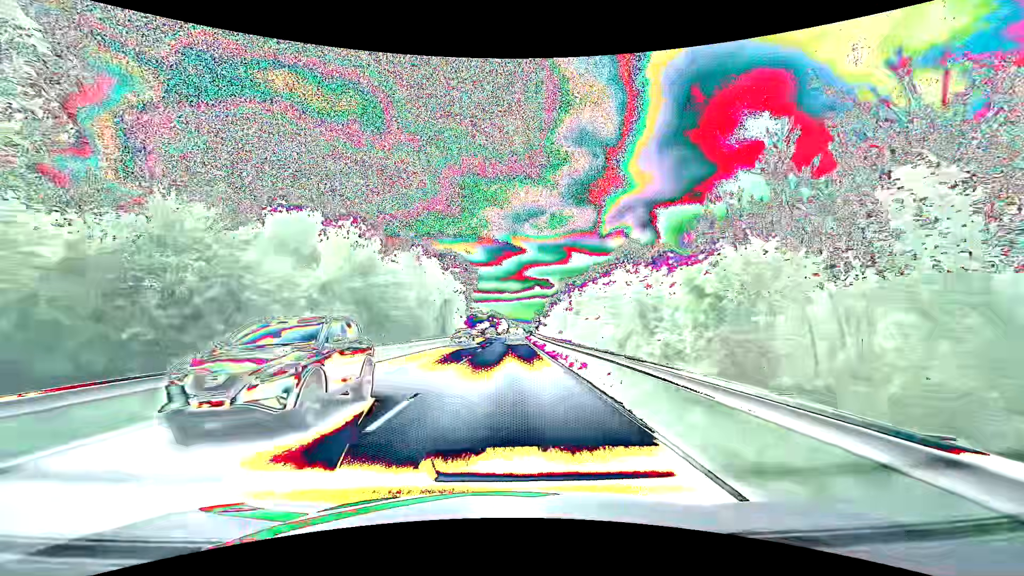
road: primary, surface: asphalt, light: Day
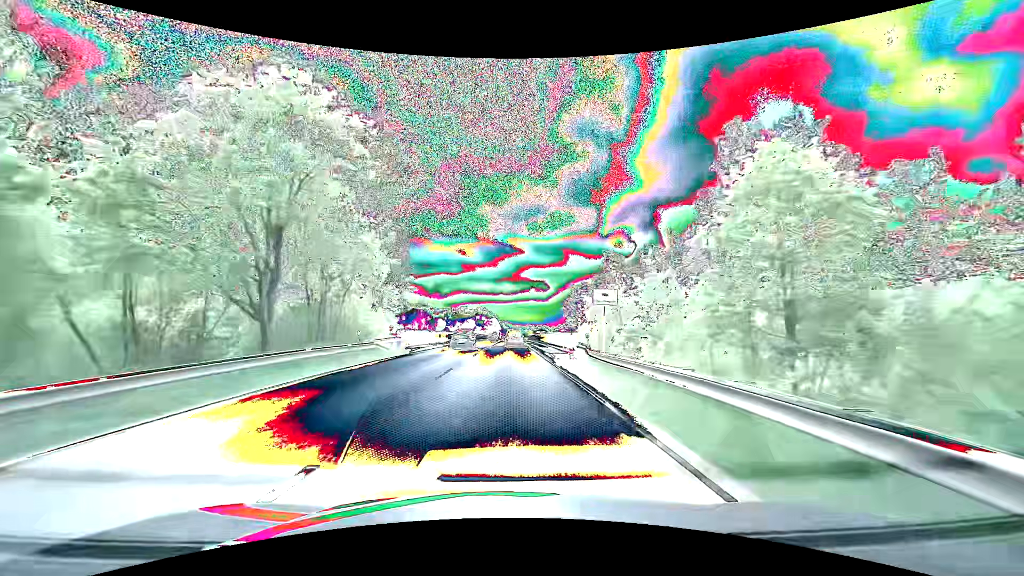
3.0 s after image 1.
(+0.1, +53.6) m; +1°
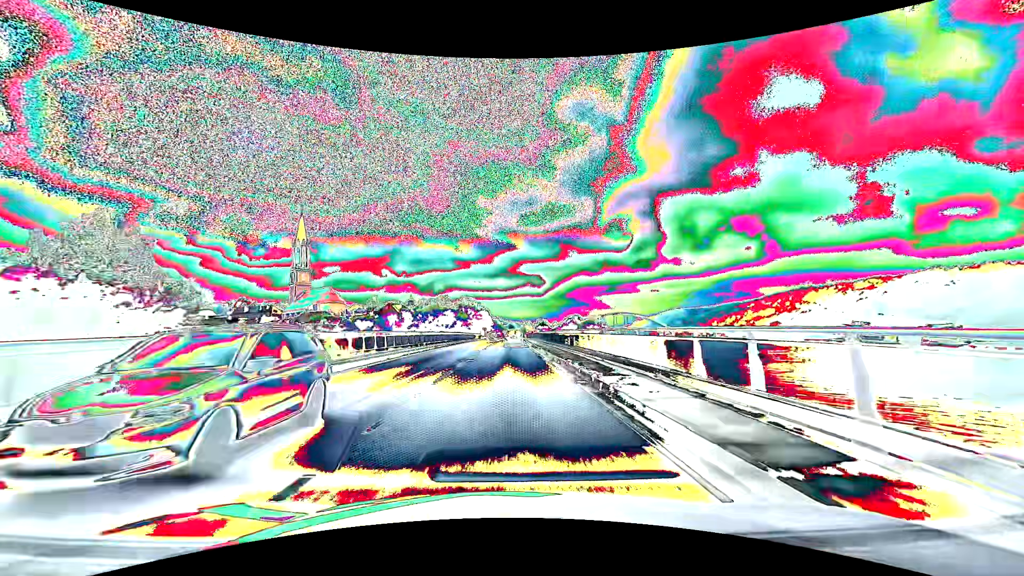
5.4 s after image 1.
(+0.3, +43.0) m; 0°
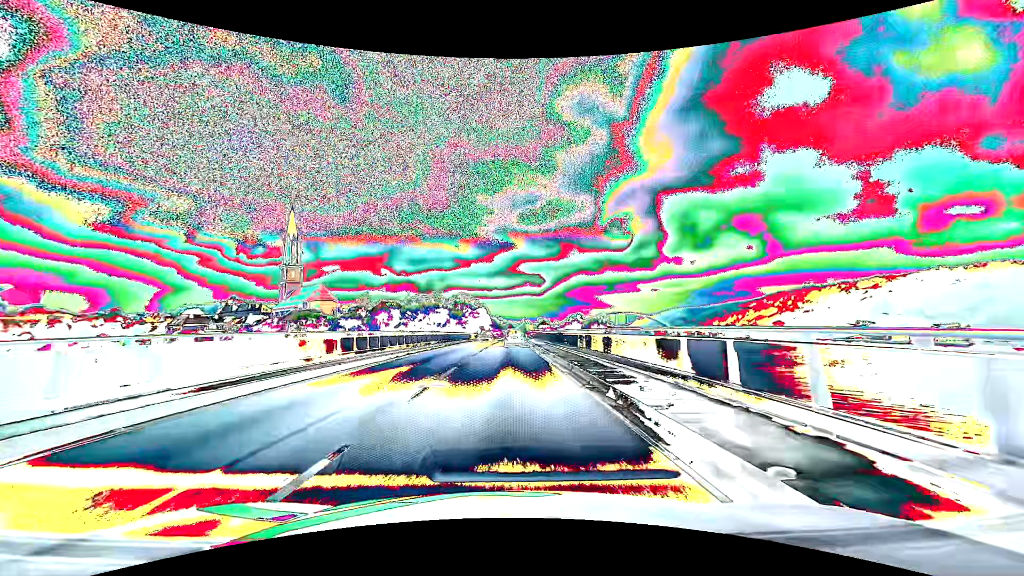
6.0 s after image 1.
(+0.1, +10.8) m; 0°
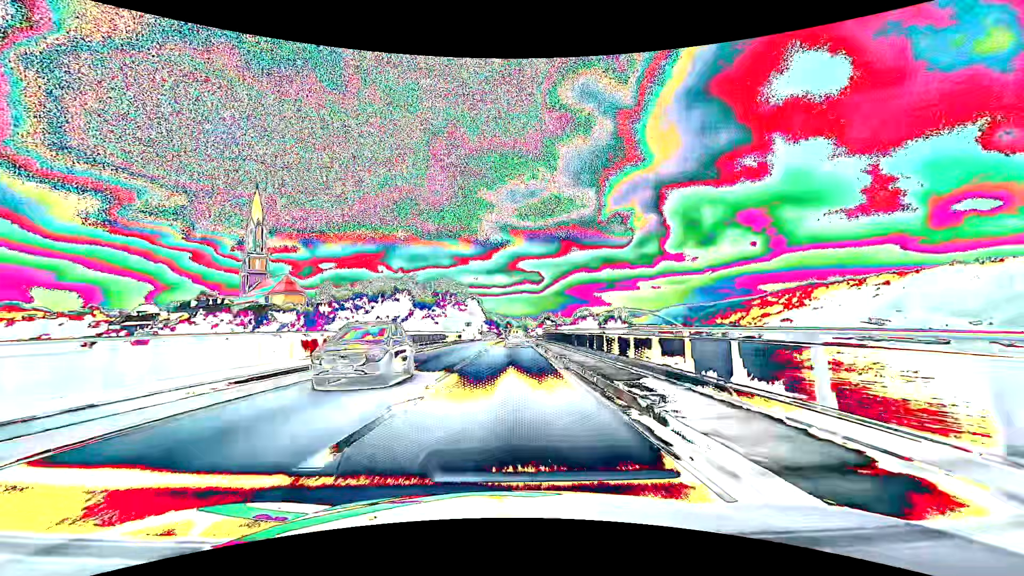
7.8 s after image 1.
(+0.1, +32.4) m; 0°
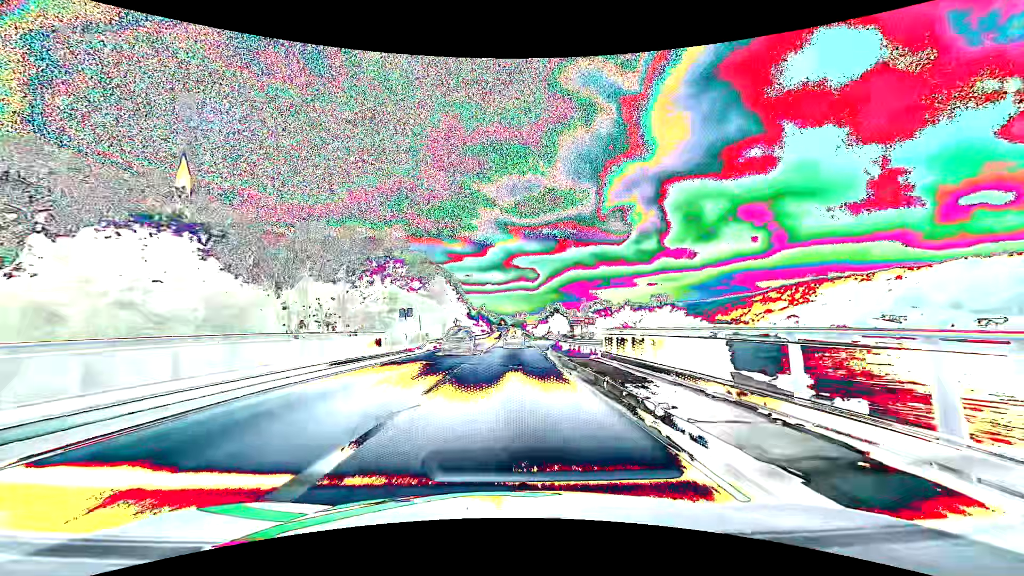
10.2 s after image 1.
(+0.2, +43.3) m; +1°
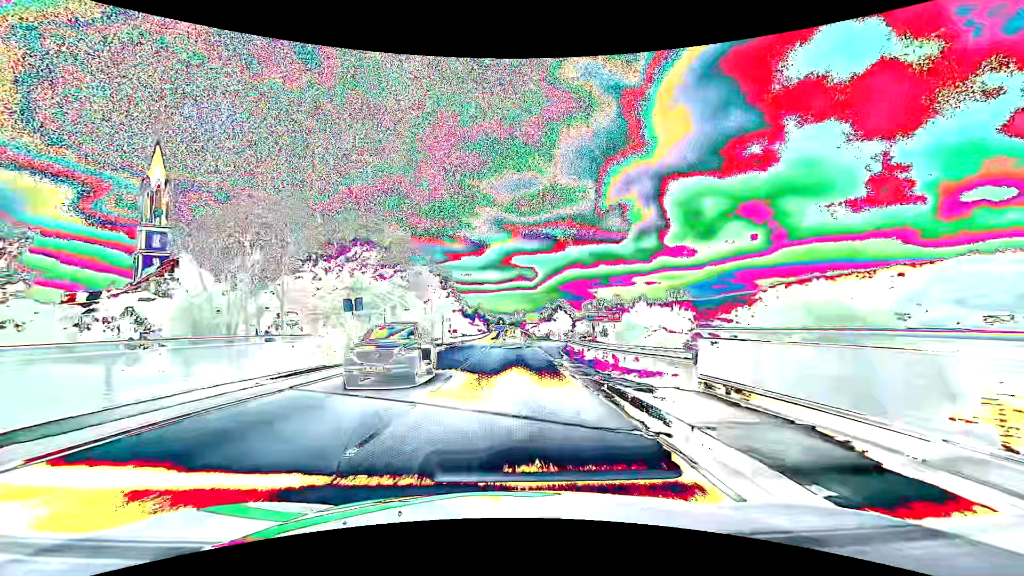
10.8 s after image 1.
(0.0, +10.8) m; 0°
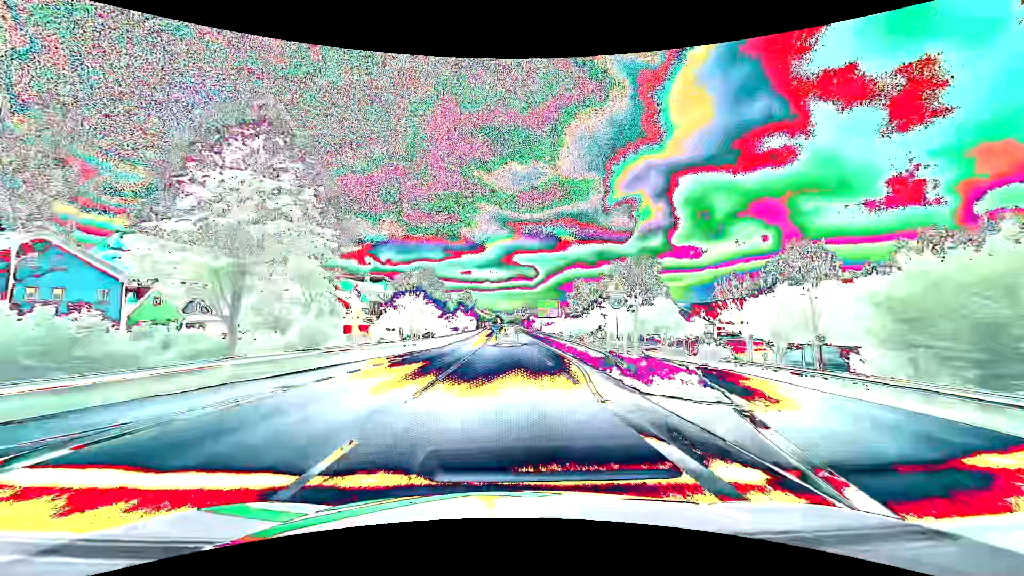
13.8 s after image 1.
(+0.1, +54.0) m; 0°
(0, +10) (0, +20) (0, +30) (0, +40) (0, +50) (-1, +60) (-1, +70) (-1, +80) (-1, +90) (-1, +100) m
